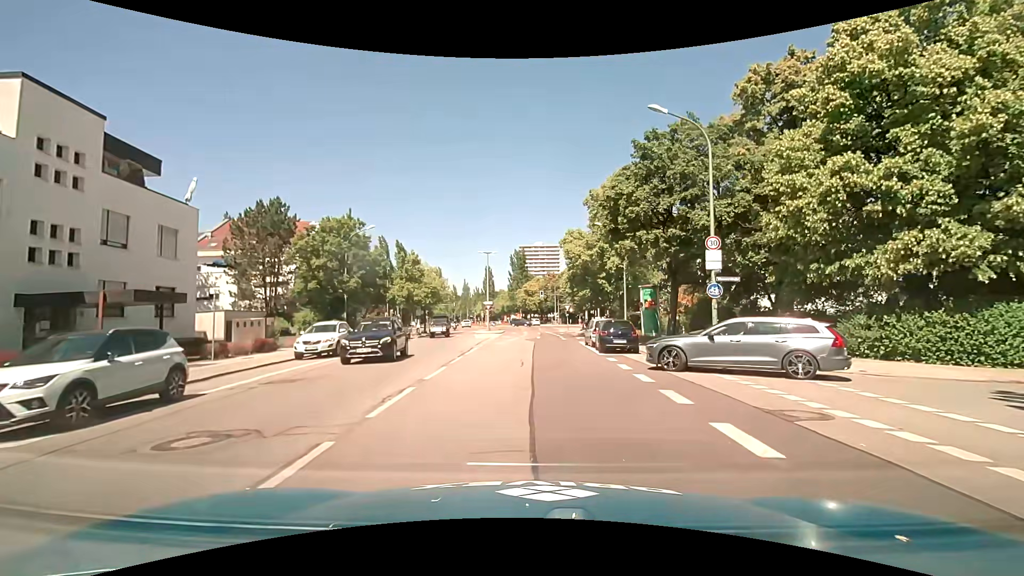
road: secondary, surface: asphalt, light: Day
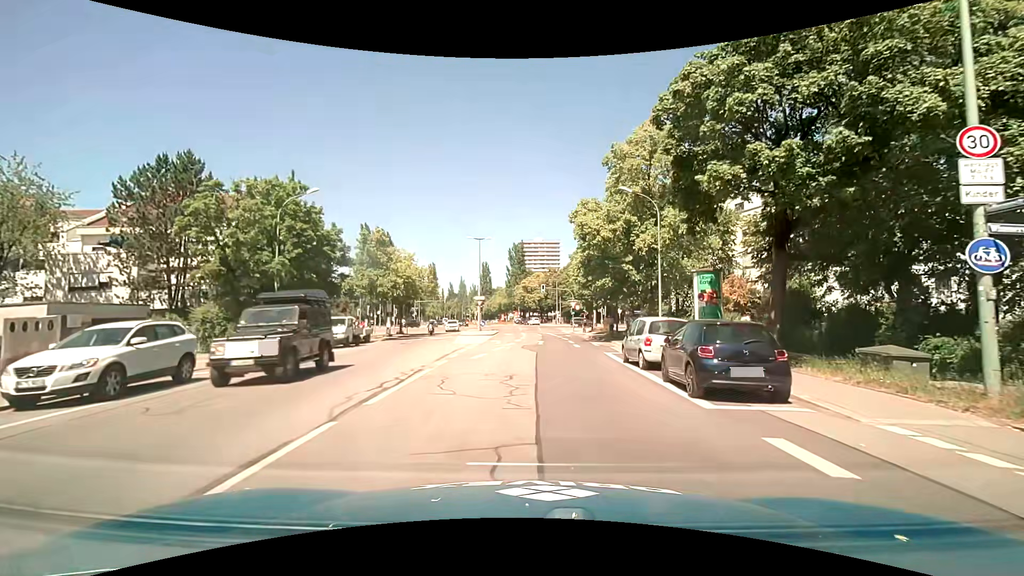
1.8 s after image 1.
(-0.1, +12.4) m; 0°
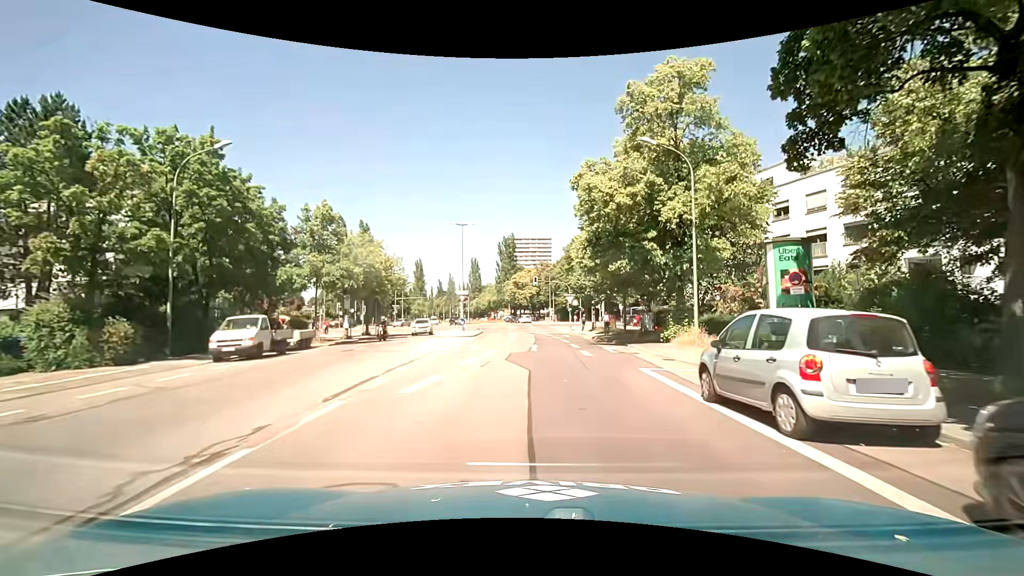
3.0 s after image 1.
(+0.1, +8.9) m; +1°
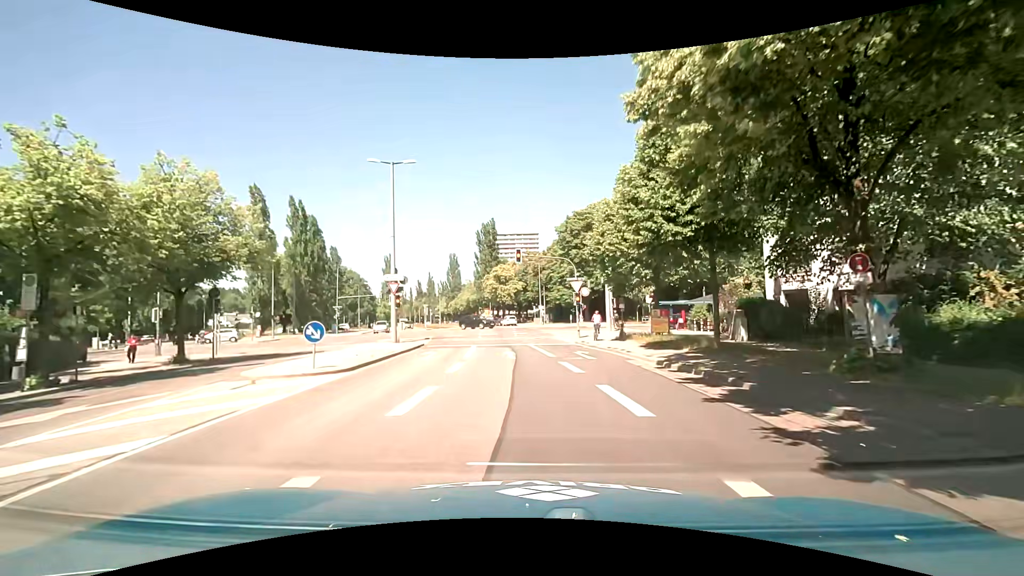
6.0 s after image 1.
(+0.6, +23.9) m; +2°
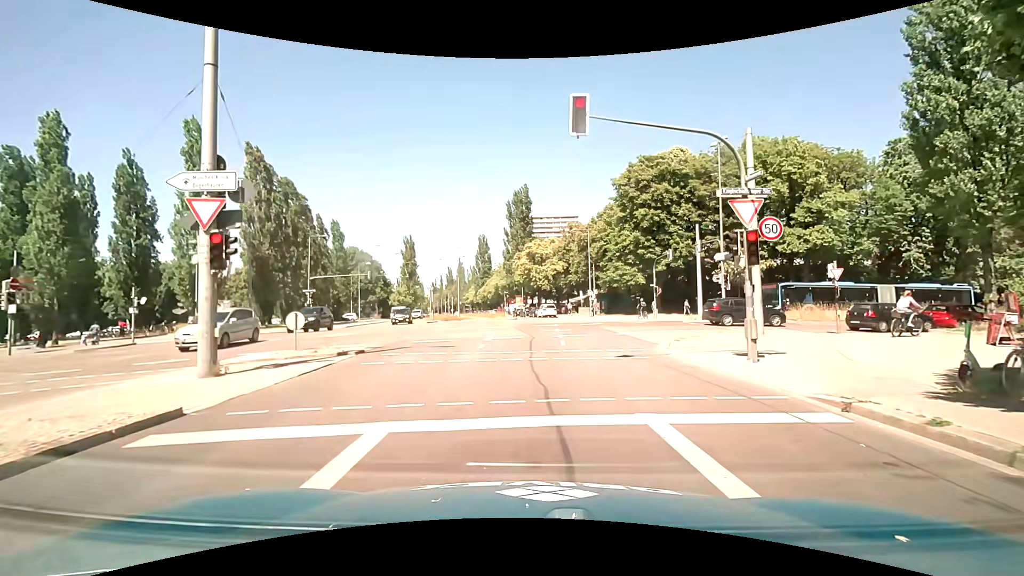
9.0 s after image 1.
(-0.8, +22.2) m; -5°
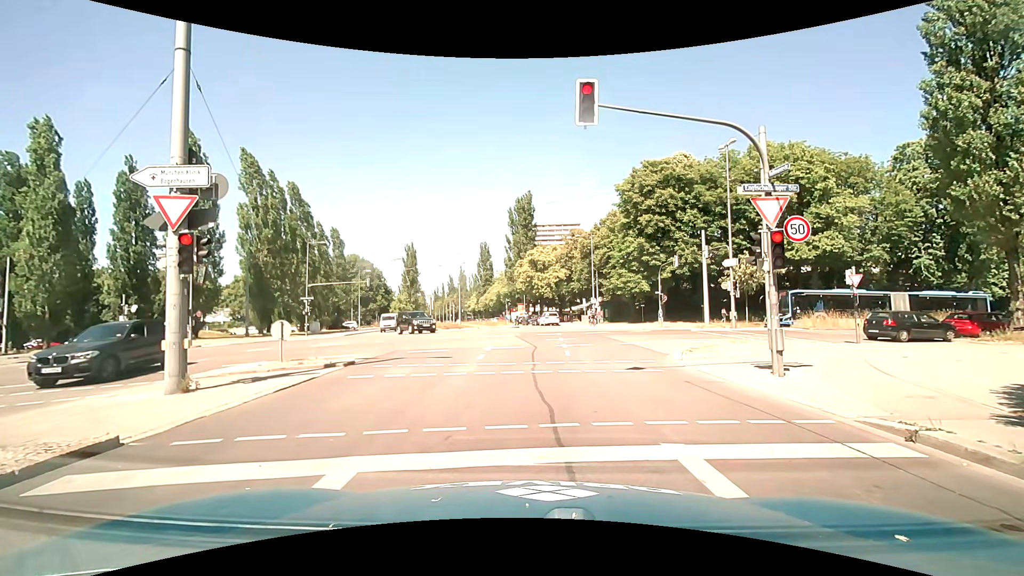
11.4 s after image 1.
(0.0, +1.0) m; 0°
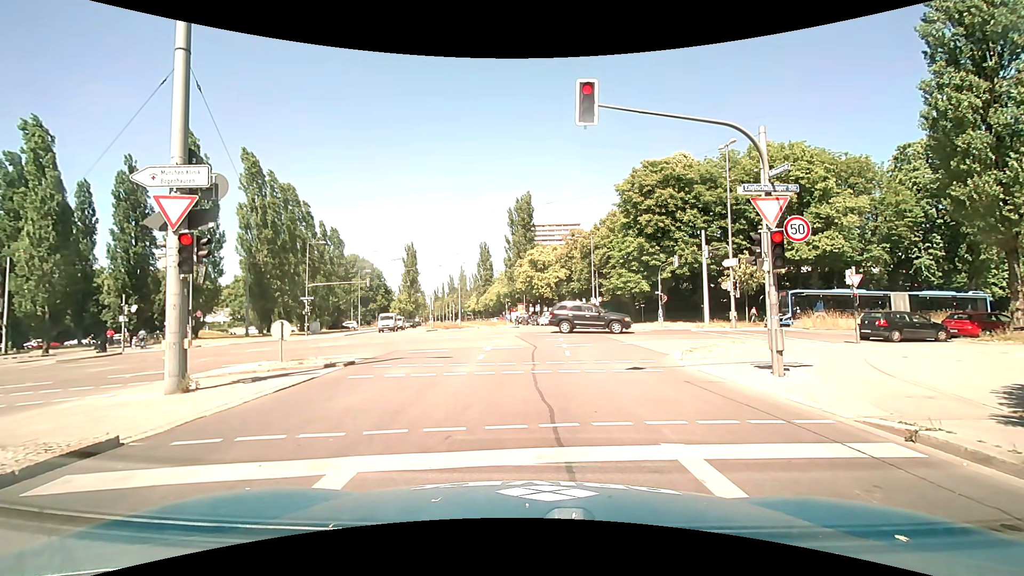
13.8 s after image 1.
(0.0, 0.0) m; 0°
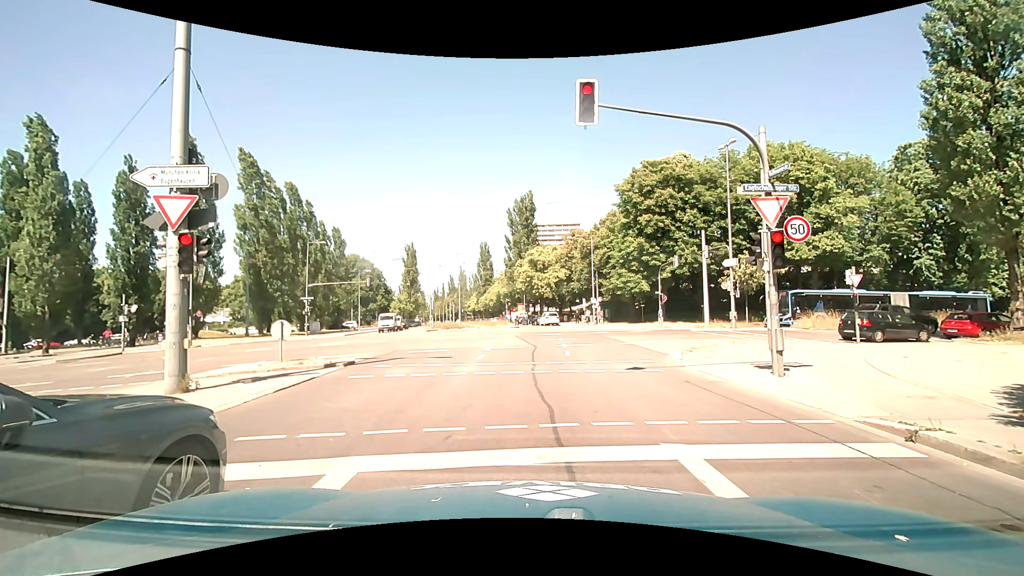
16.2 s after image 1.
(0.0, 0.0) m; 0°
(0, +10) (0, +20) (0, +30) (0, +40) (+1, +50) (0, +60) (-2, +70) (-3, +80) (-5, +90) (-7, +99) m
